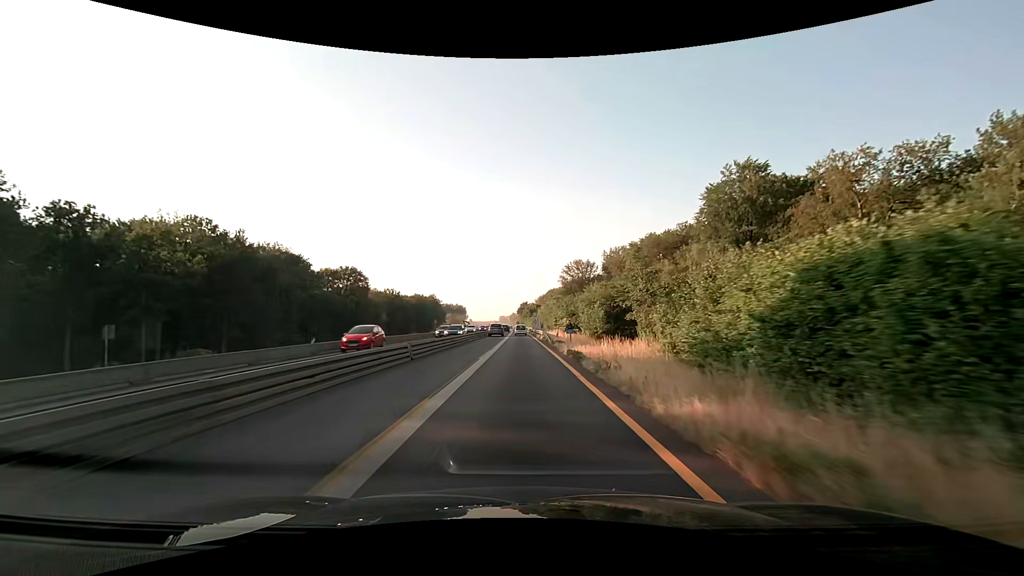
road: motorway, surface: asphalt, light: Day
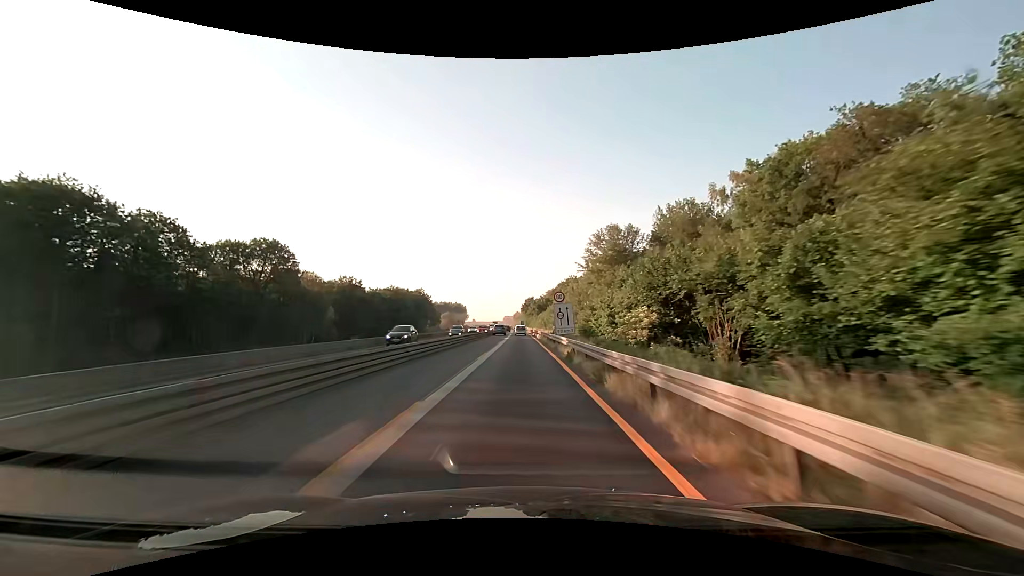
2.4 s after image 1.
(-0.1, +50.1) m; 0°
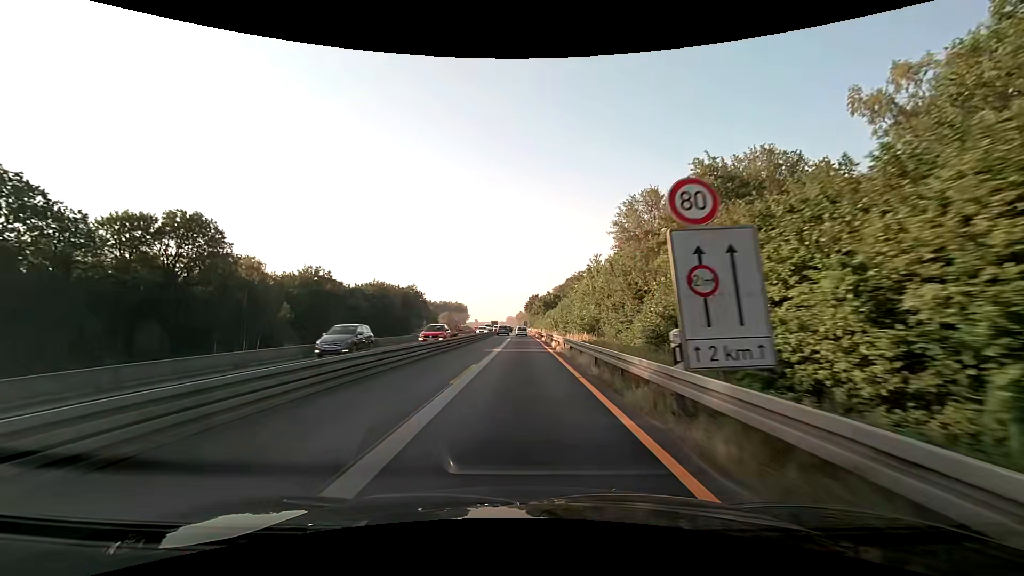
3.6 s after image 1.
(-0.2, +25.0) m; -1°
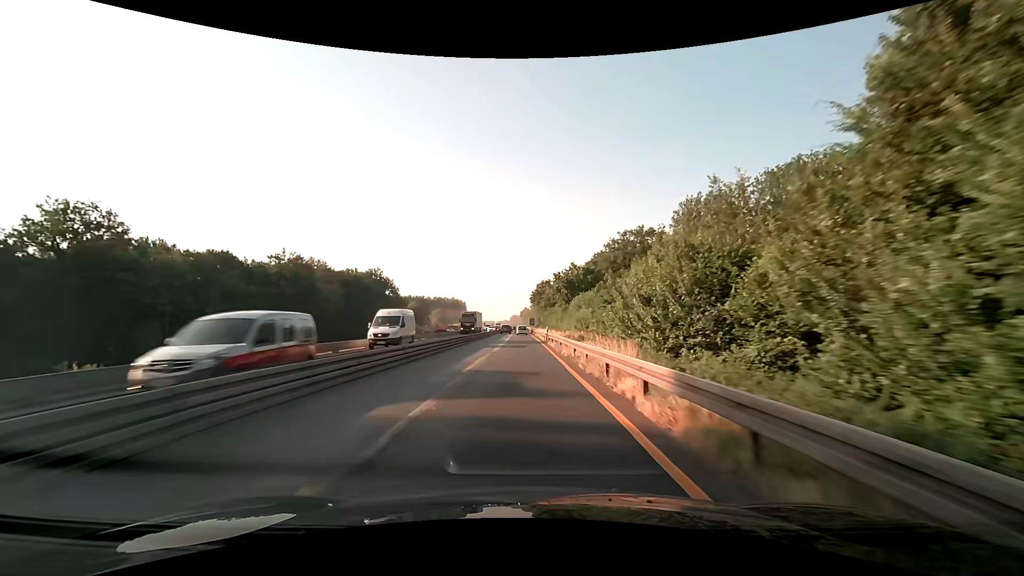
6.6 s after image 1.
(0.0, +62.5) m; -1°
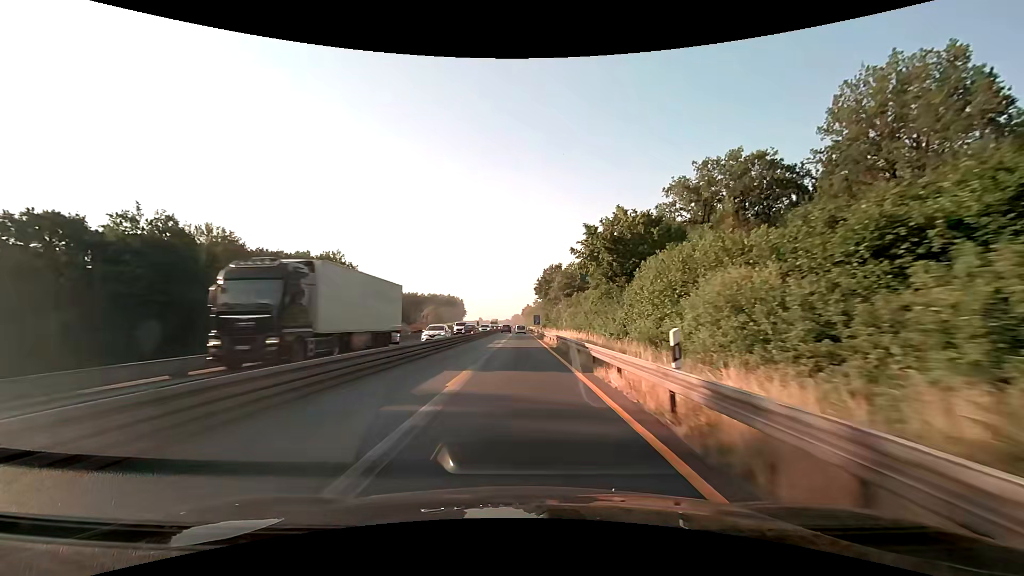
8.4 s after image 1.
(0.0, +37.5) m; 0°
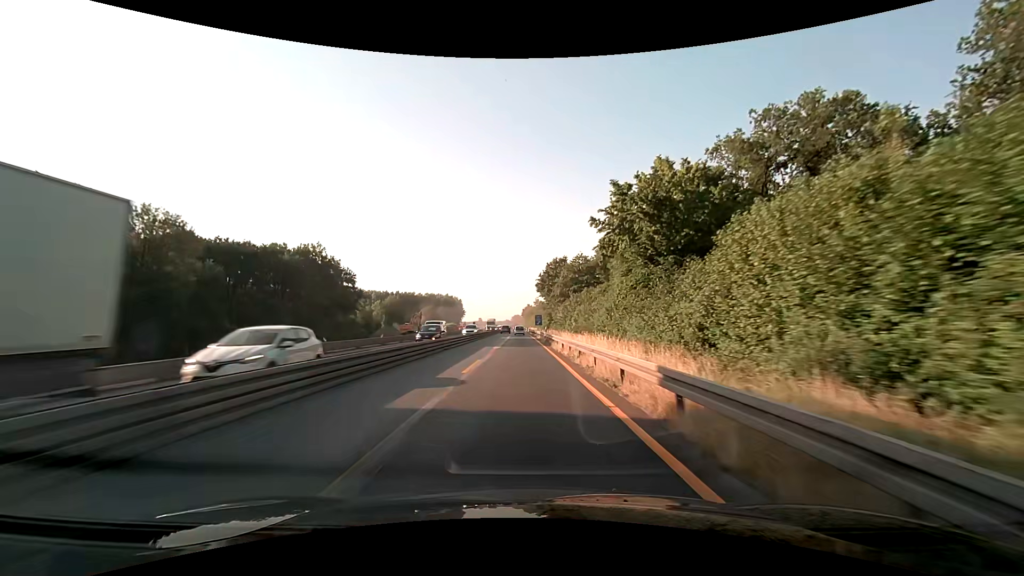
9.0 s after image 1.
(0.0, +12.5) m; 0°
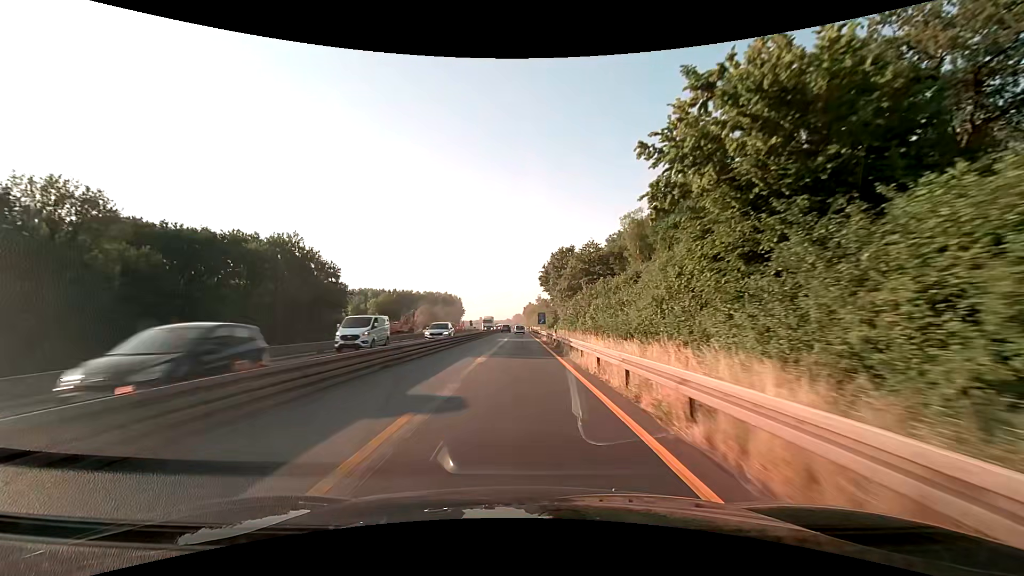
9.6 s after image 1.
(0.0, +12.5) m; 0°
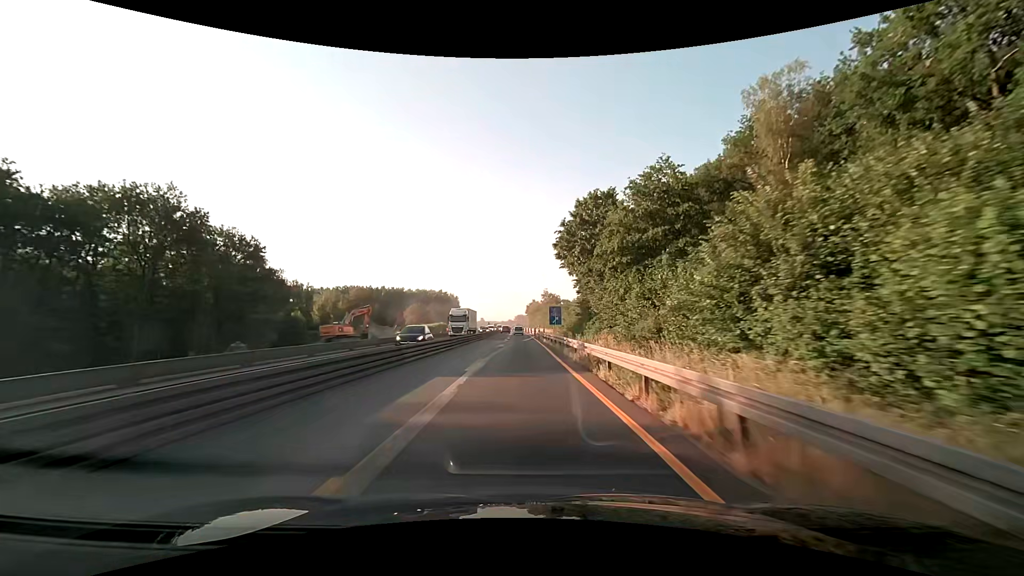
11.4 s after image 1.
(-0.1, +37.4) m; 0°
